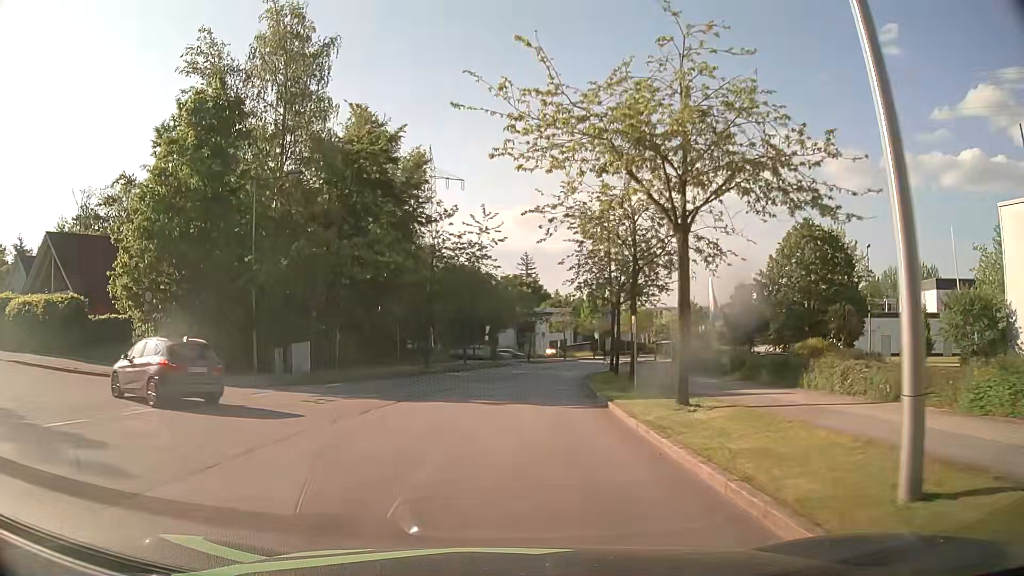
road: residential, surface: asphalt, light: Day
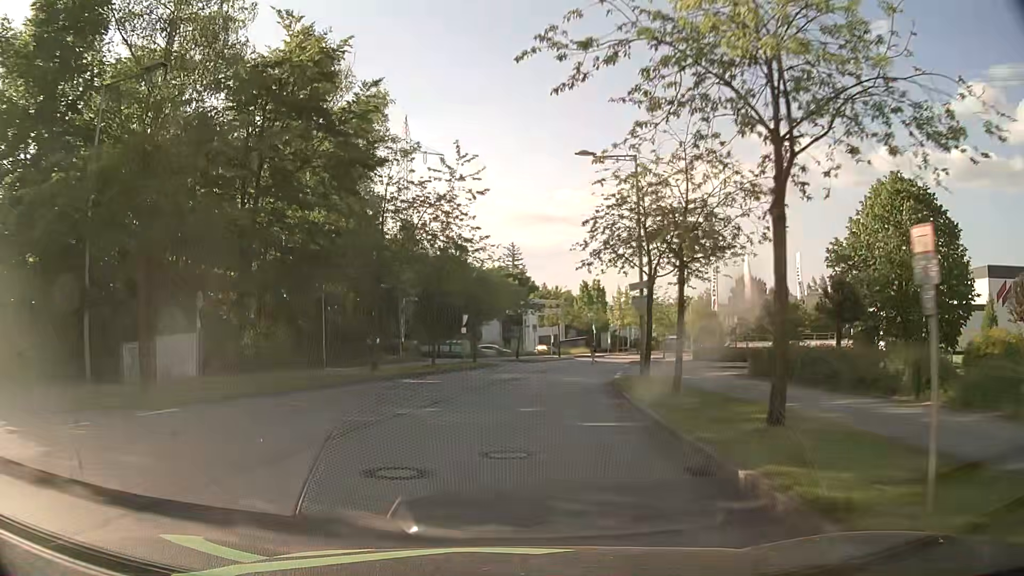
(+0.2, +12.6) m; +1°
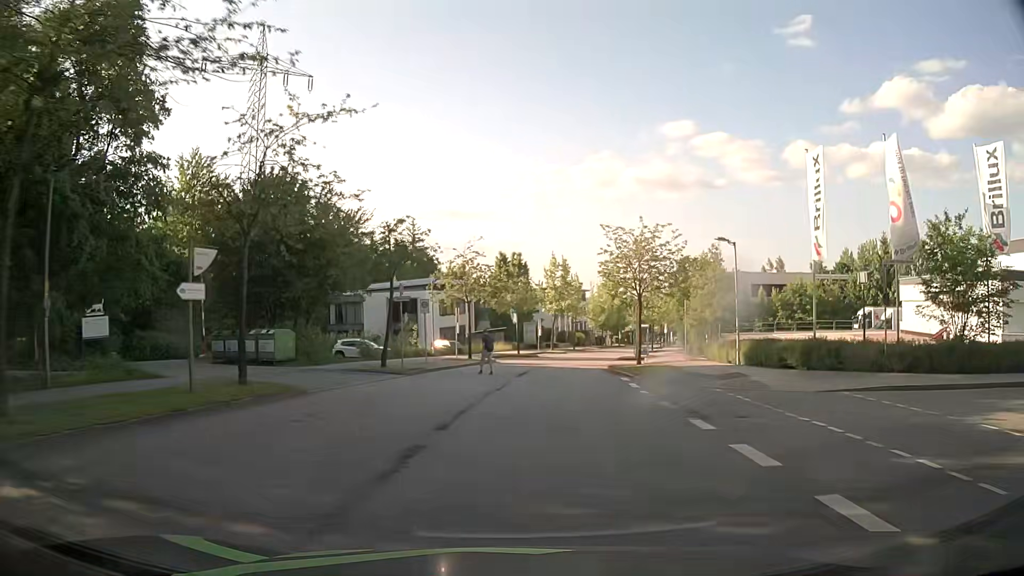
(+1.9, +28.6) m; +8°
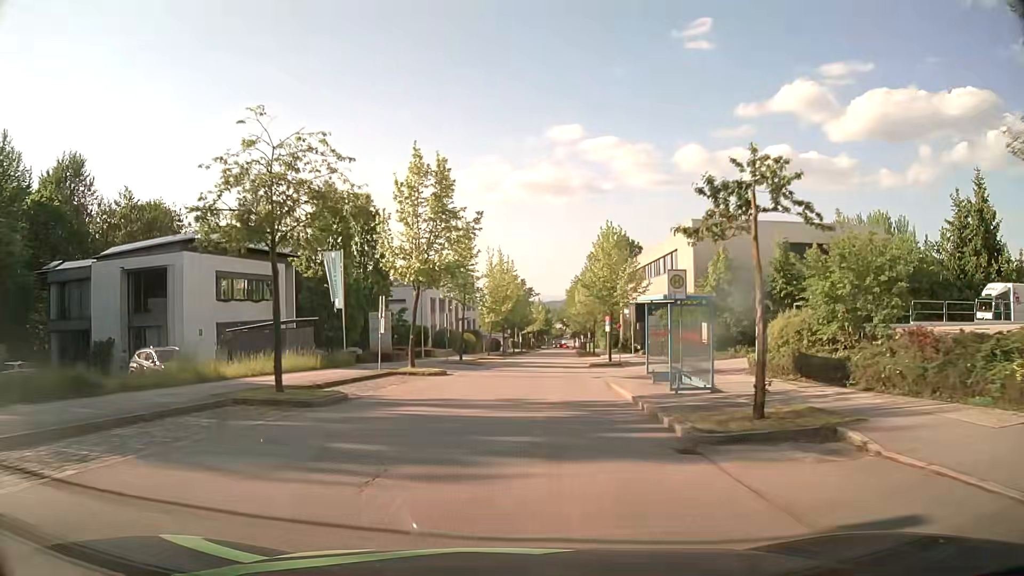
(+3.0, +37.8) m; +9°
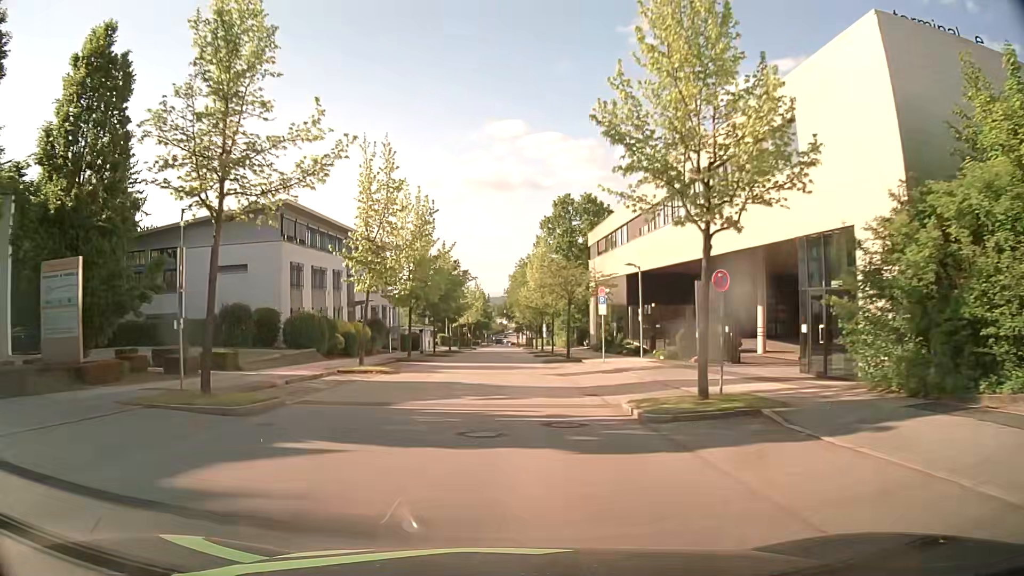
(+1.7, +30.3) m; +5°
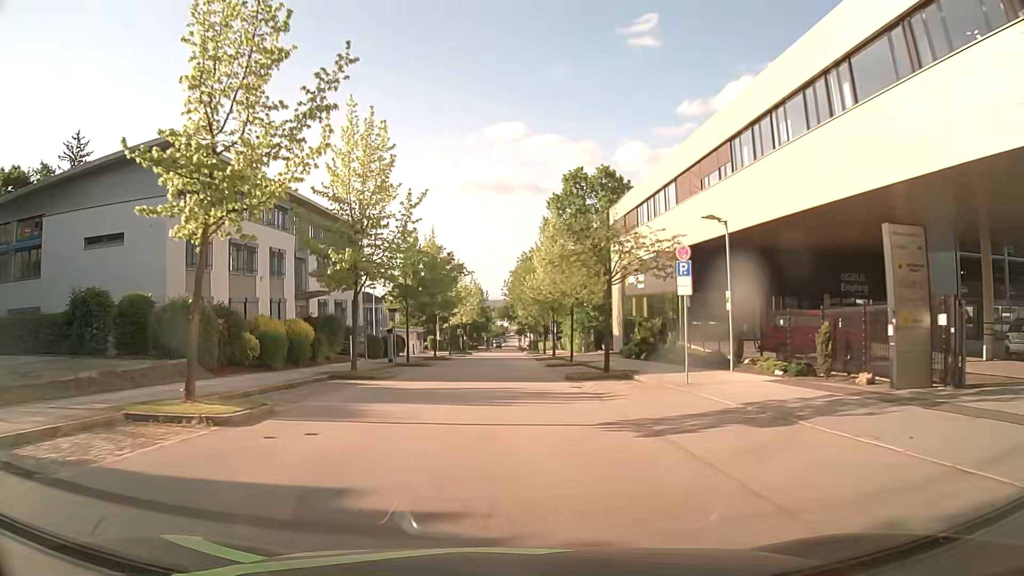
(-0.1, +15.2) m; 0°
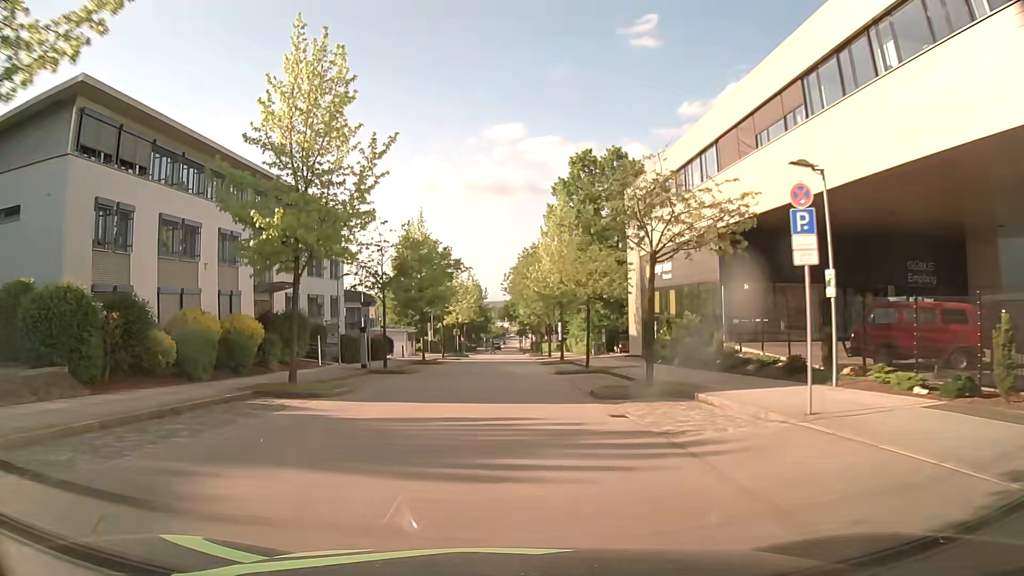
(0.0, +7.6) m; 0°
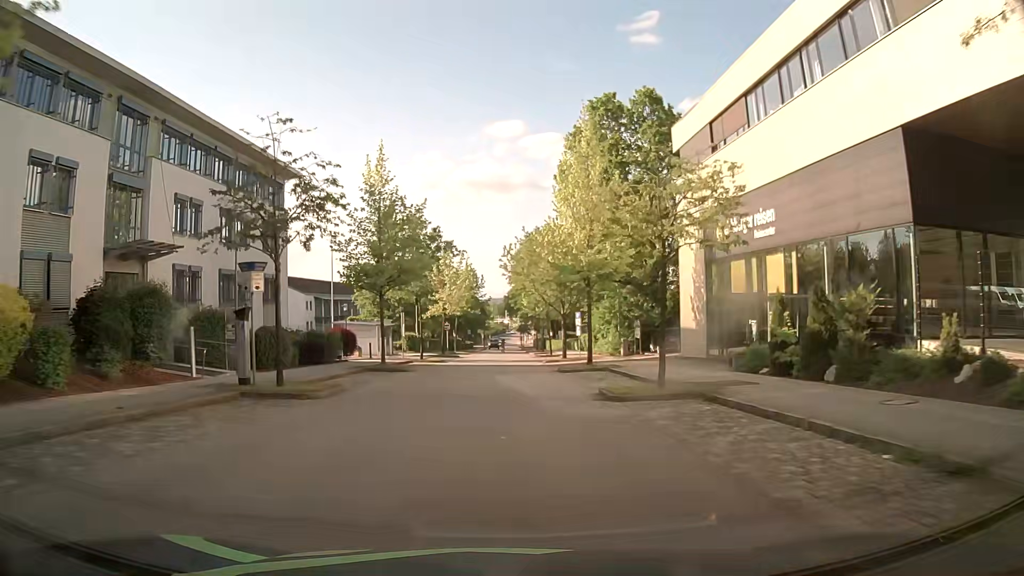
(0.0, +15.2) m; 0°
(0, +10) (0, +20) (0, +30) (0, +40) (0, +50) (0, +60) (0, +70) (0, +80) (0, +90) (0, +100) m
